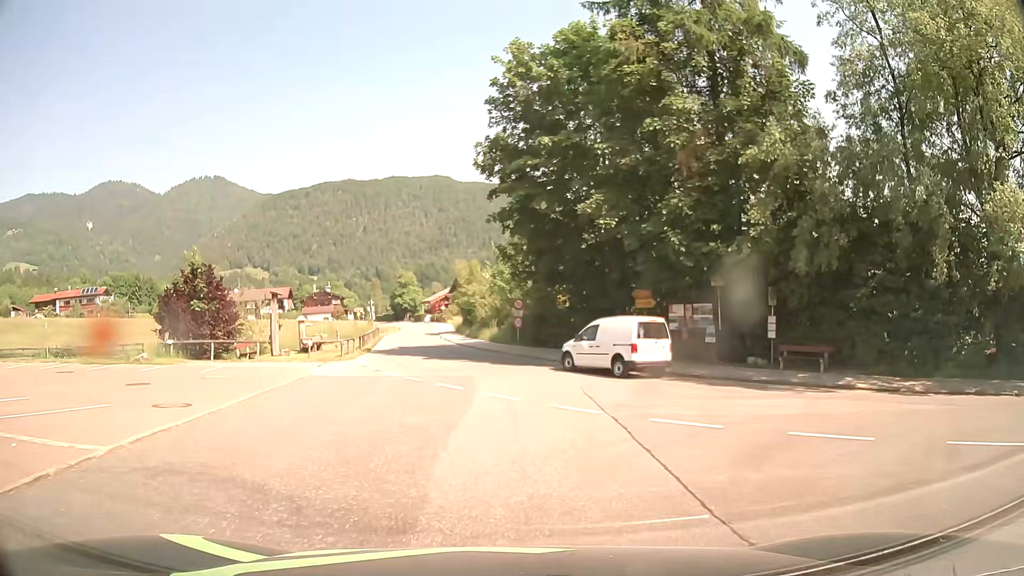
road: tertiary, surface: asphalt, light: Day
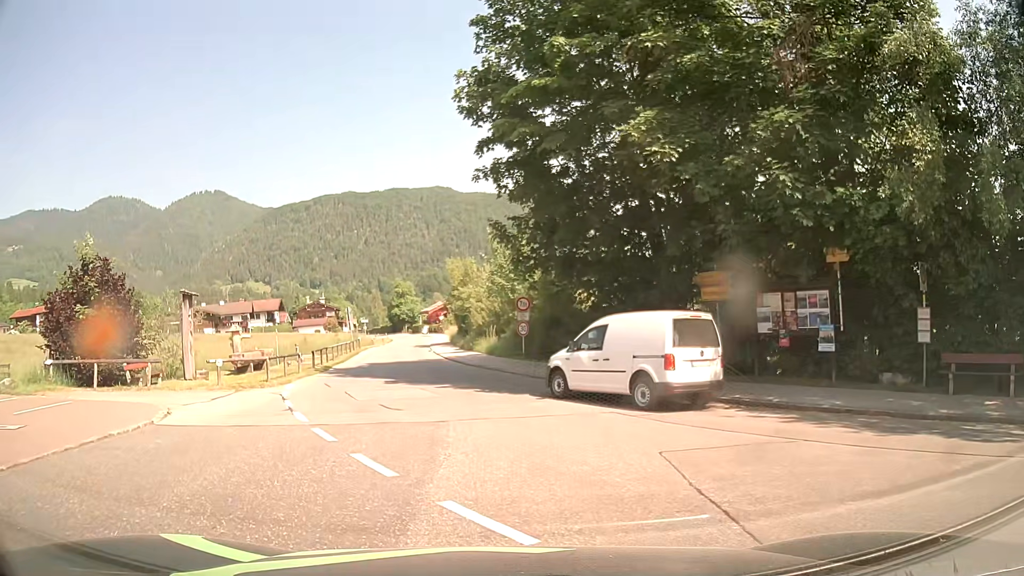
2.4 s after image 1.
(0.0, +9.0) m; 0°
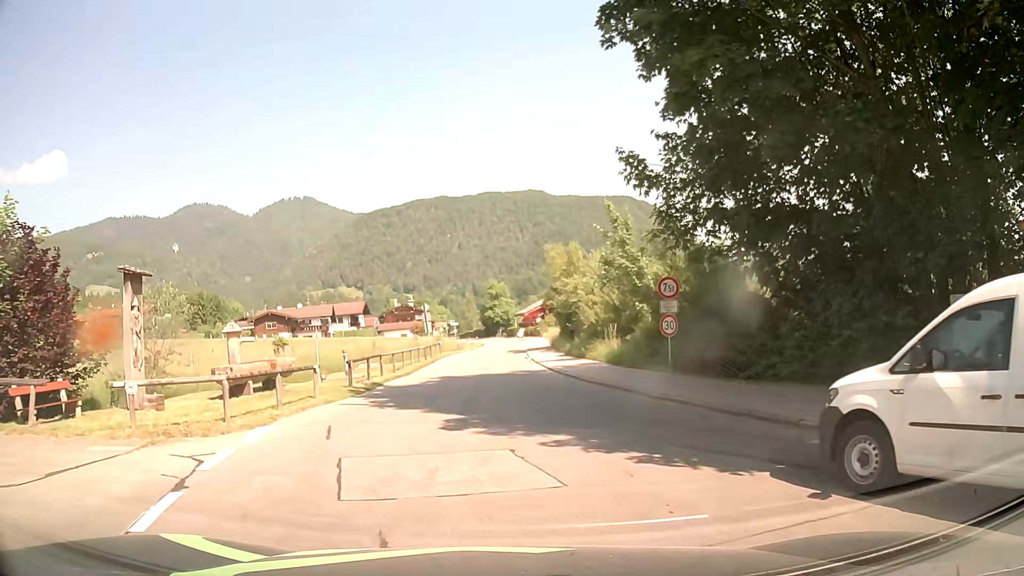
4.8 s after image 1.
(-1.0, +9.7) m; -8°
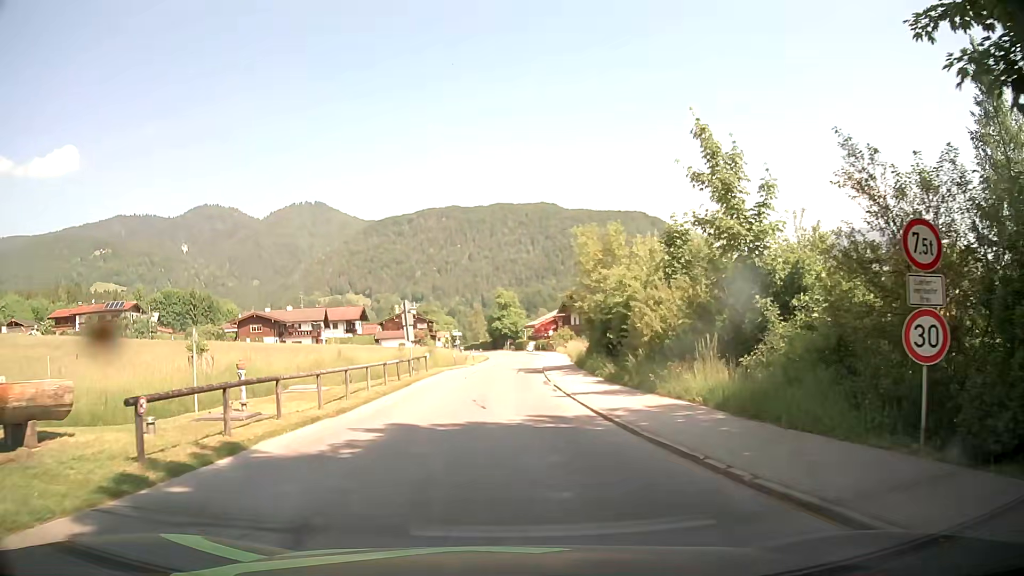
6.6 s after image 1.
(-0.3, +11.6) m; -2°
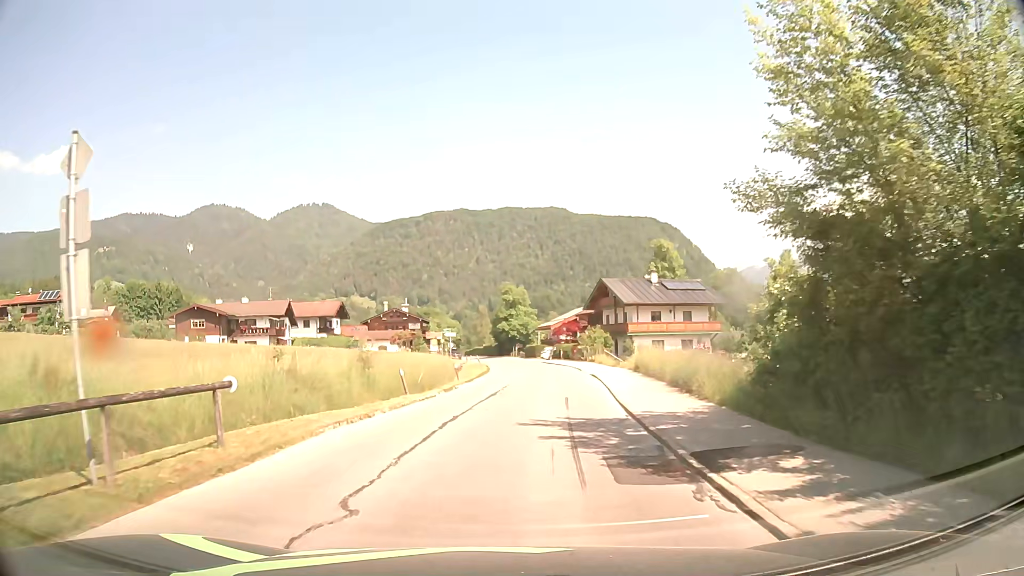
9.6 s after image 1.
(-0.2, +24.5) m; -1°
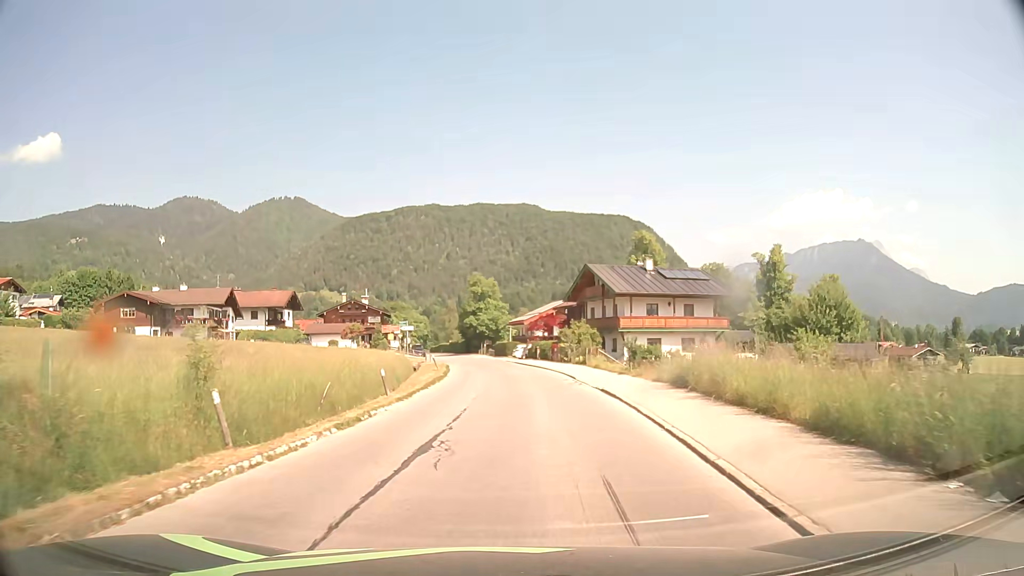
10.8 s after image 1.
(+0.2, +10.9) m; +2°
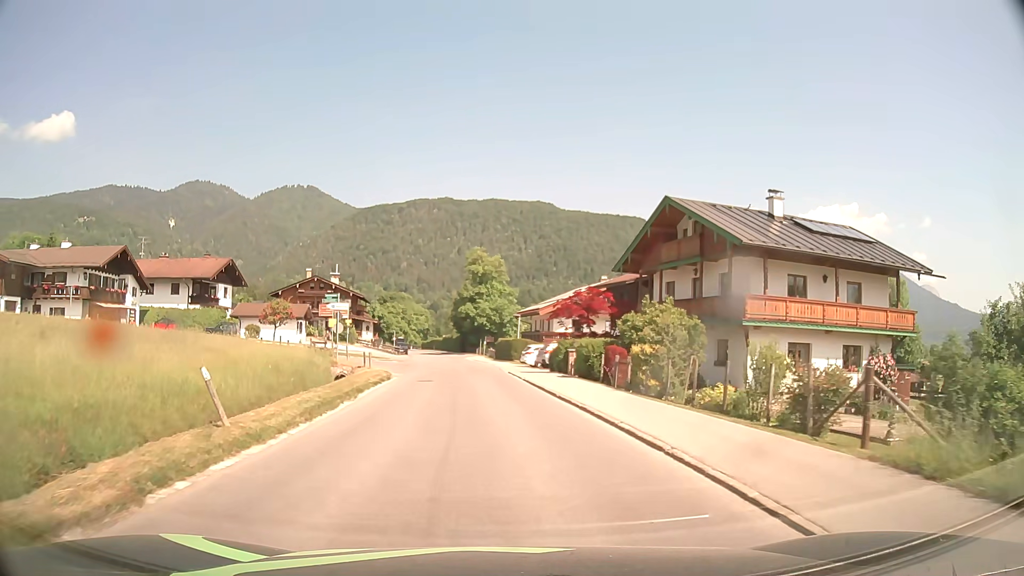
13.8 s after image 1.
(+0.4, +27.6) m; -1°
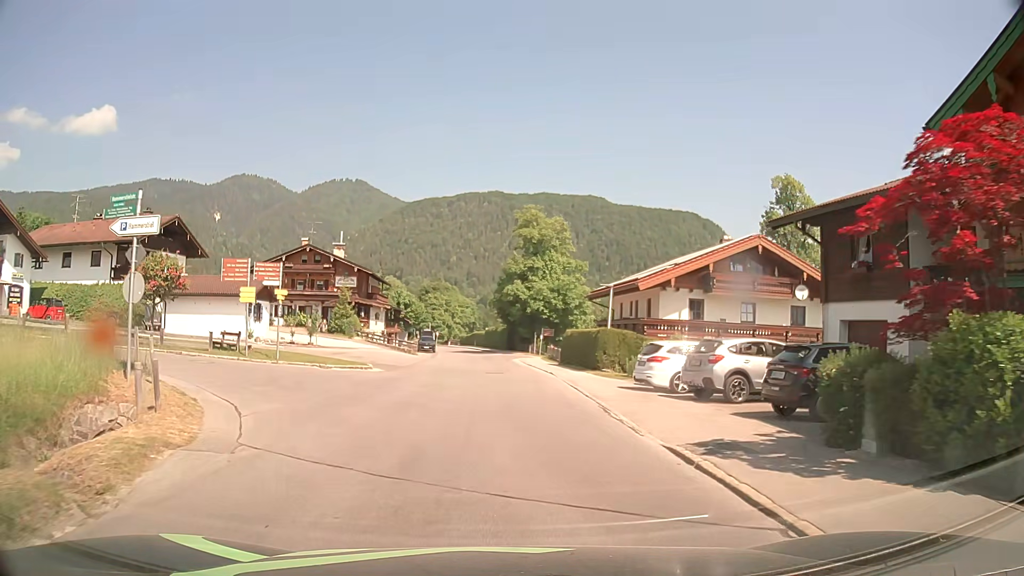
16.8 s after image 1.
(-1.0, +24.9) m; -4°
(0, +10) (0, +20) (0, +30) (-1, +40) (-1, +50) (-2, +60) (-3, +70) (-4, +80) (-6, +90) (-9, +99) m
